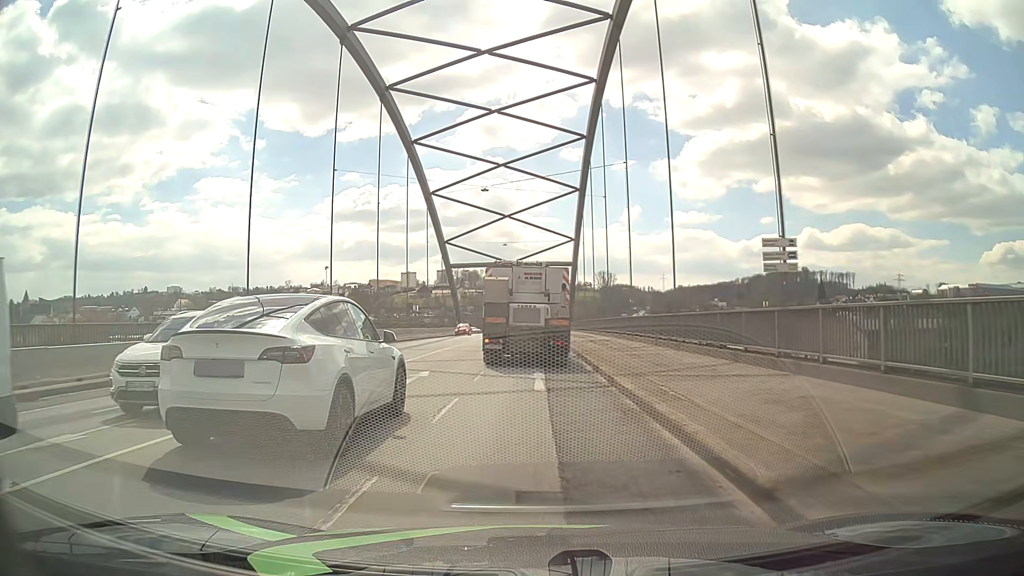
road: primary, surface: asphalt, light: Day
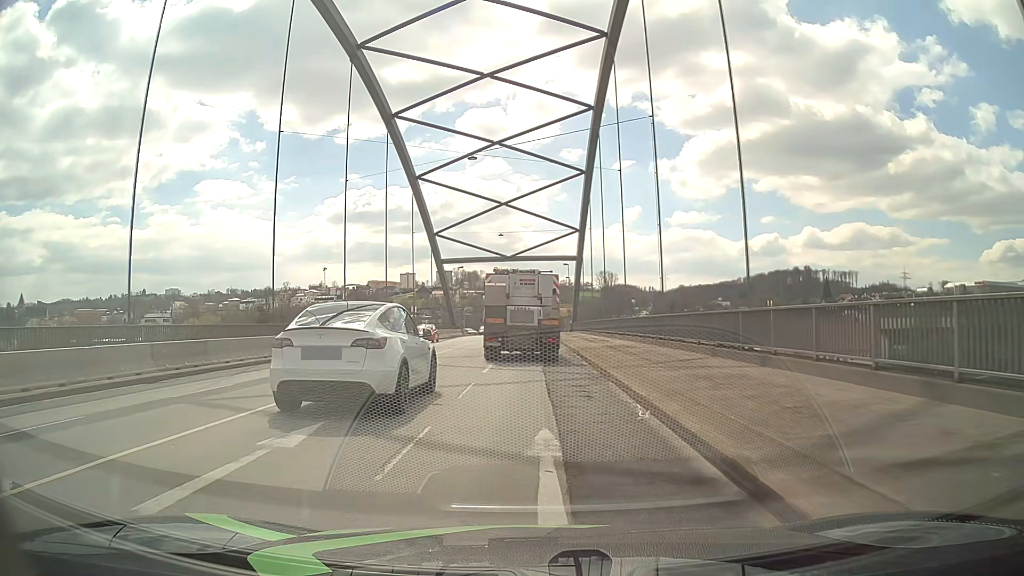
(-0.1, +9.3) m; 0°
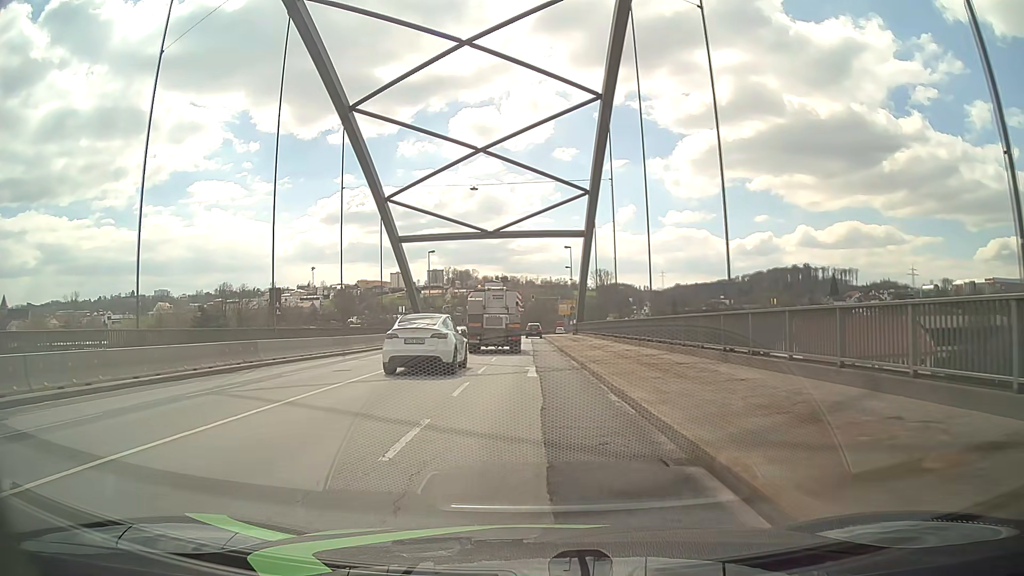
(-0.2, +23.2) m; -1°
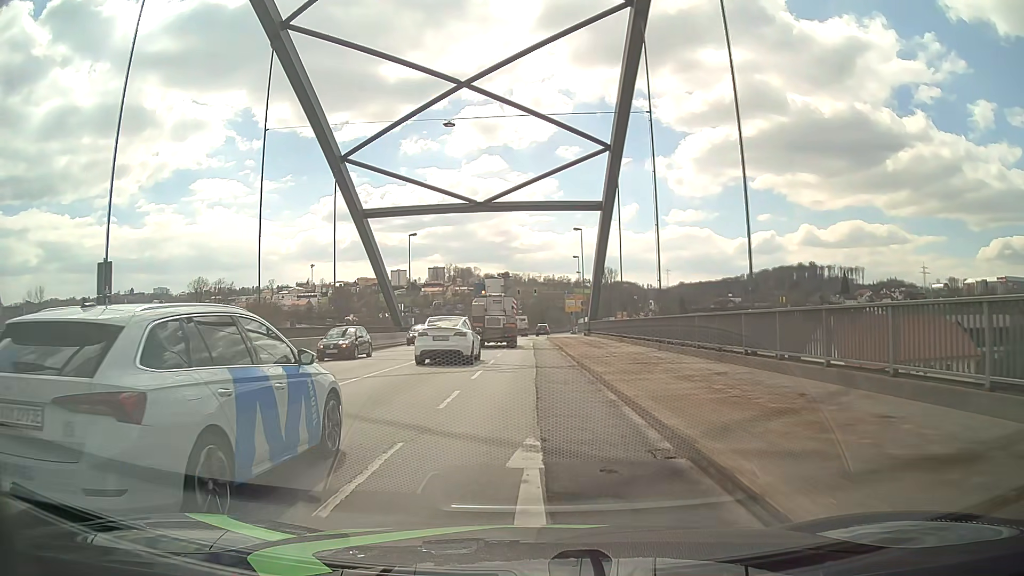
(+0.1, +14.0) m; 0°
